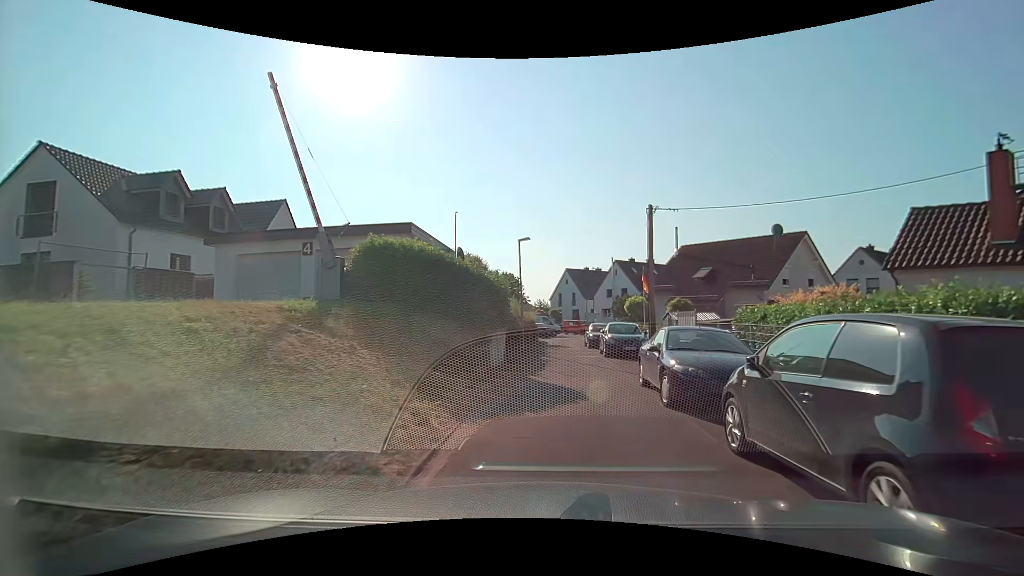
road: residential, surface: asphalt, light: Day
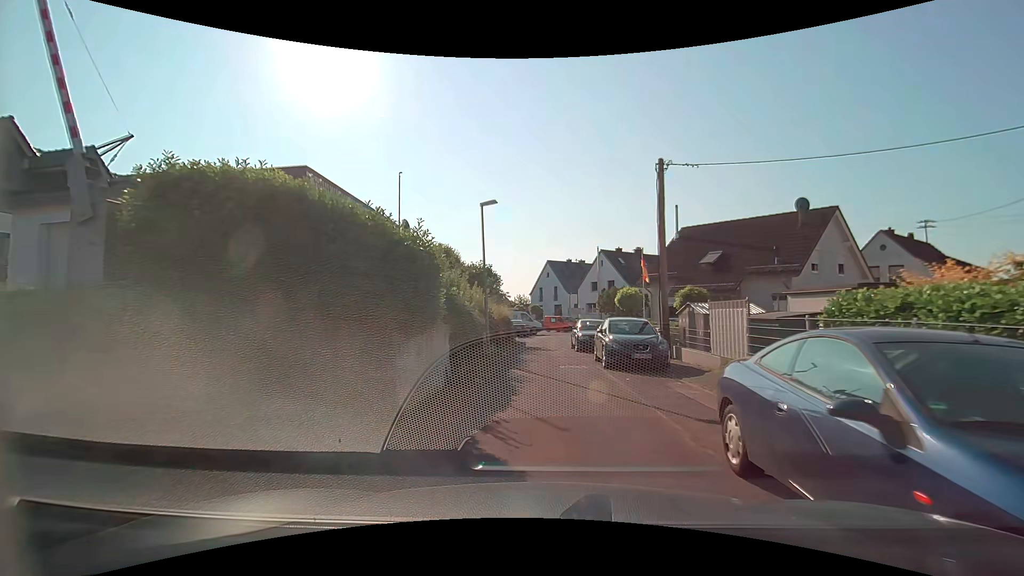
(+0.3, +6.6) m; +3°
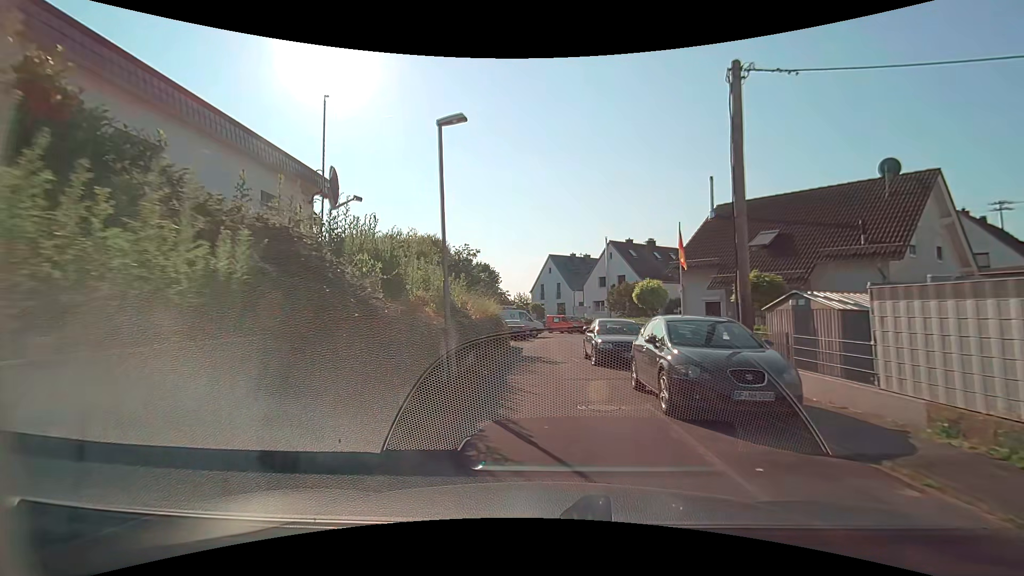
(0.0, +6.8) m; 0°
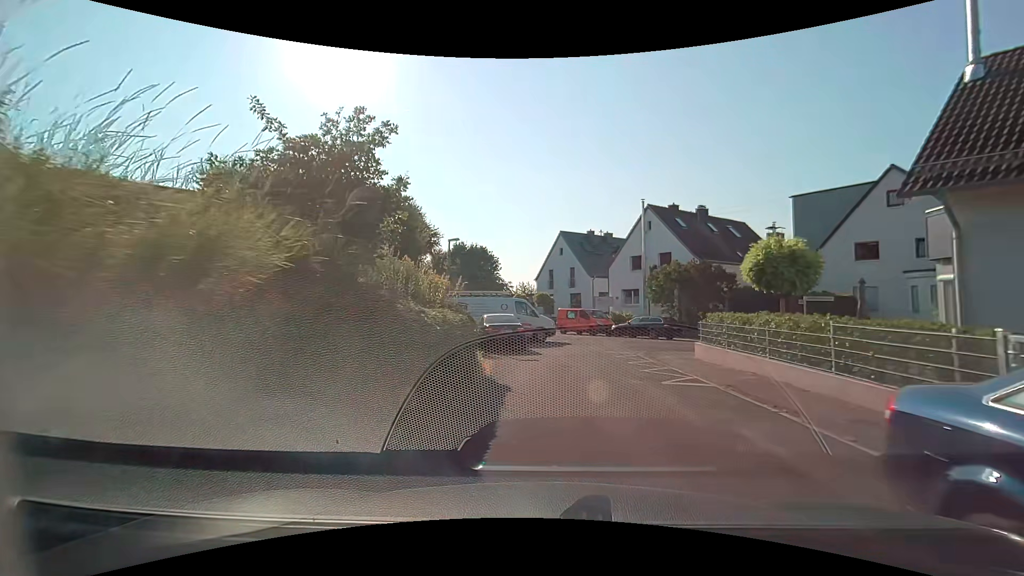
(-0.3, +15.8) m; -1°
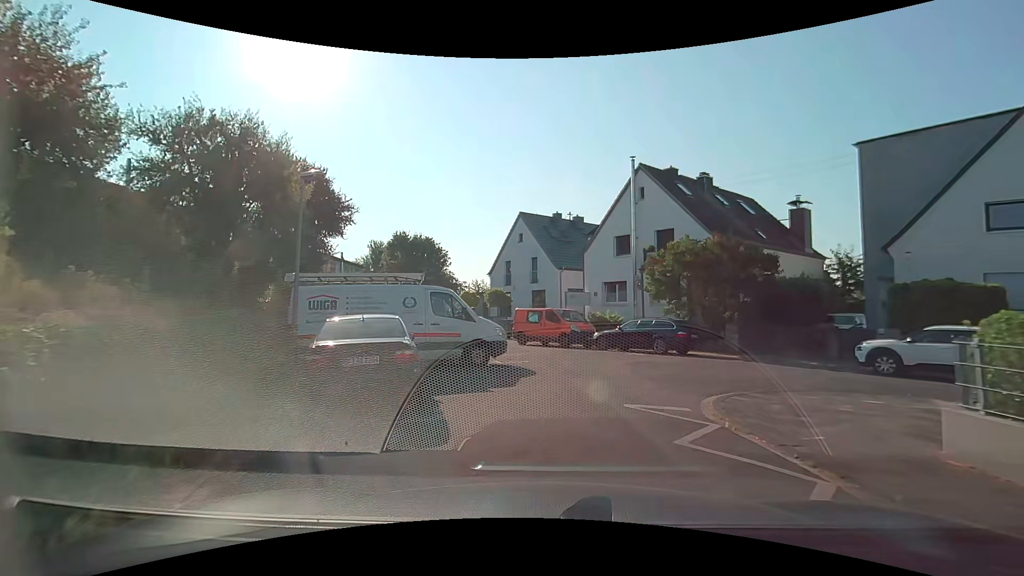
(+0.5, +11.6) m; +5°
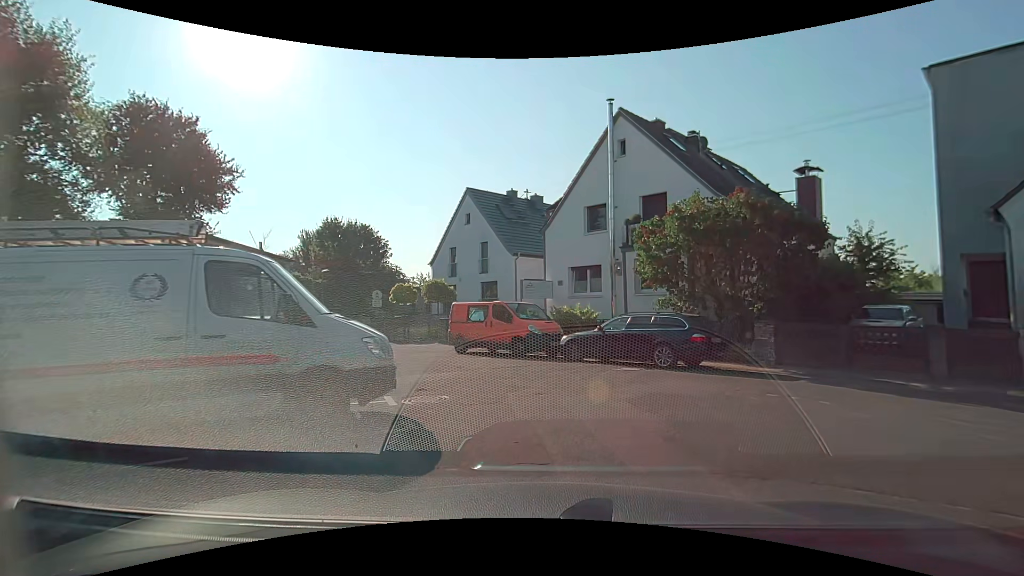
(+0.2, +7.3) m; +4°
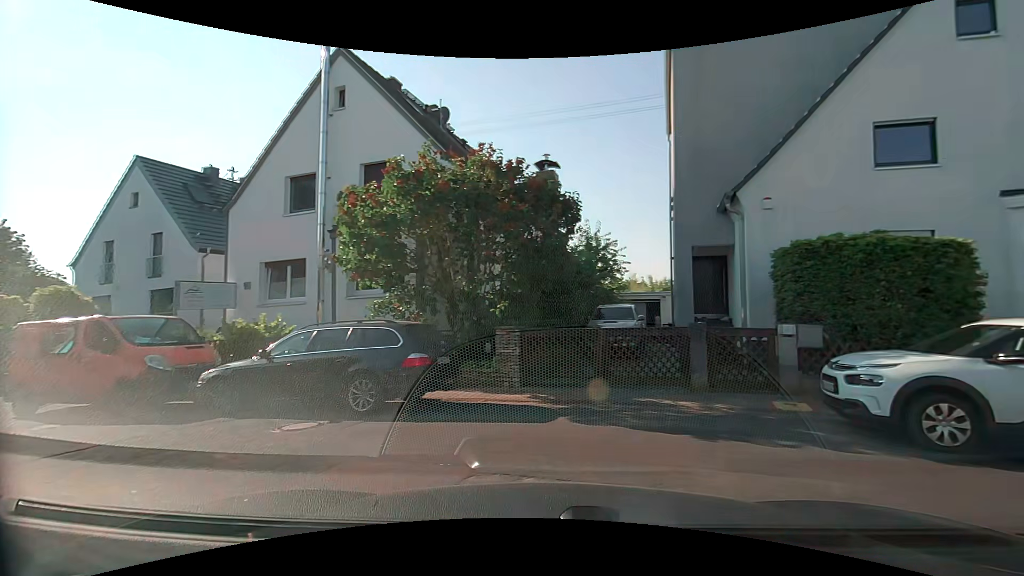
(+1.0, +5.3) m; +28°
